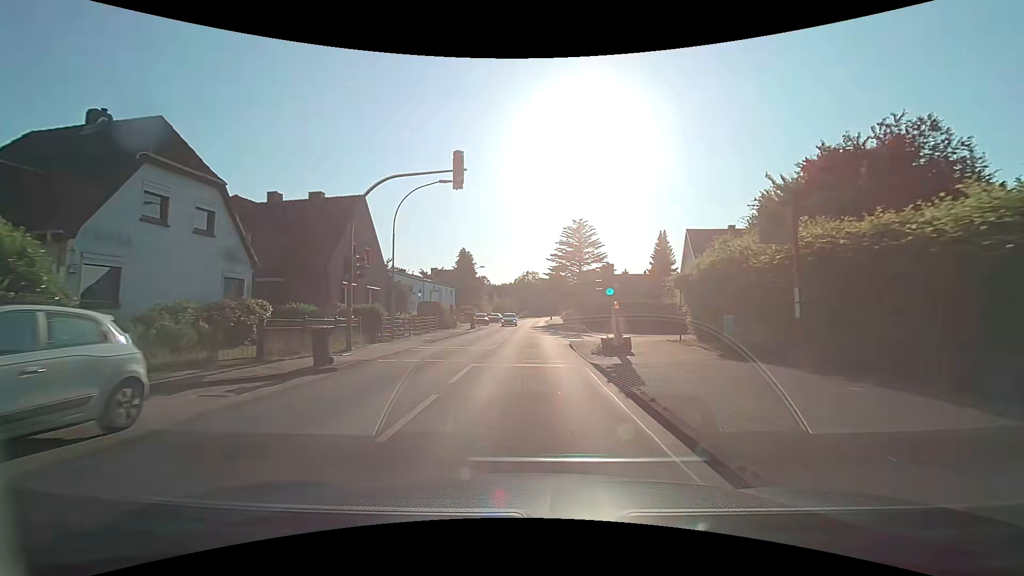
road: secondary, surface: asphalt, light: Day
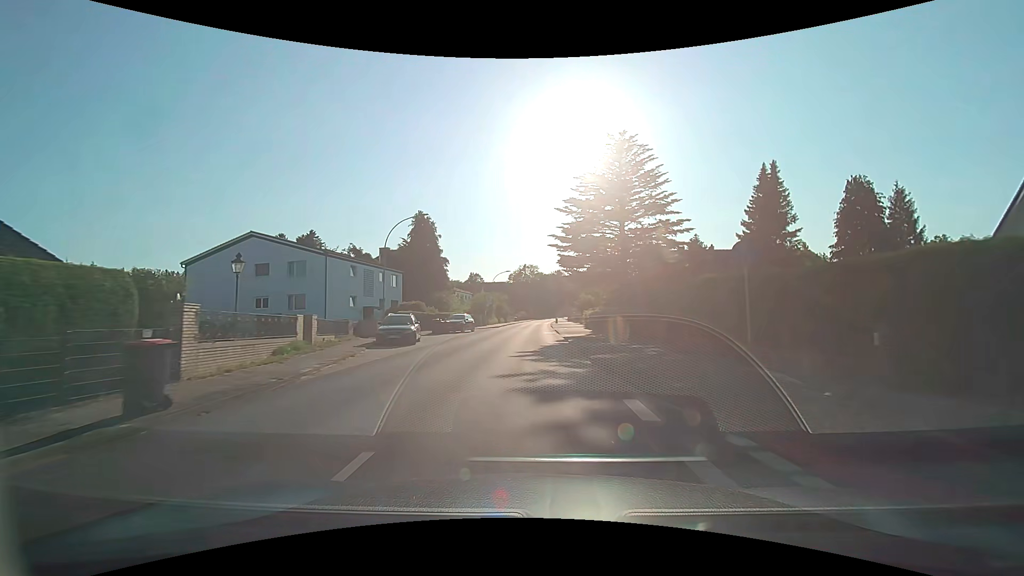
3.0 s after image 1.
(+0.2, +36.2) m; 0°
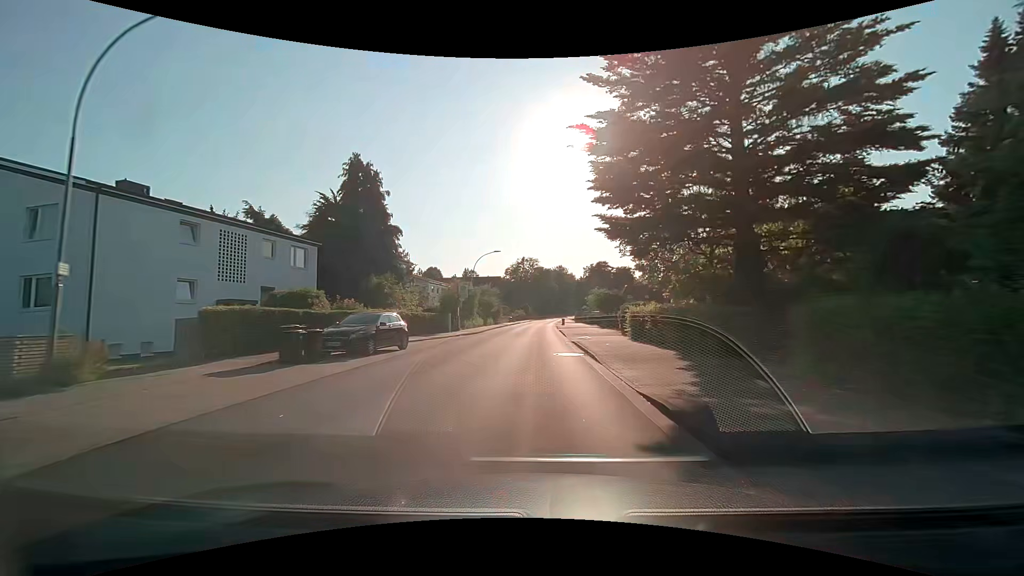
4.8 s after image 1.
(0.0, +22.0) m; 0°
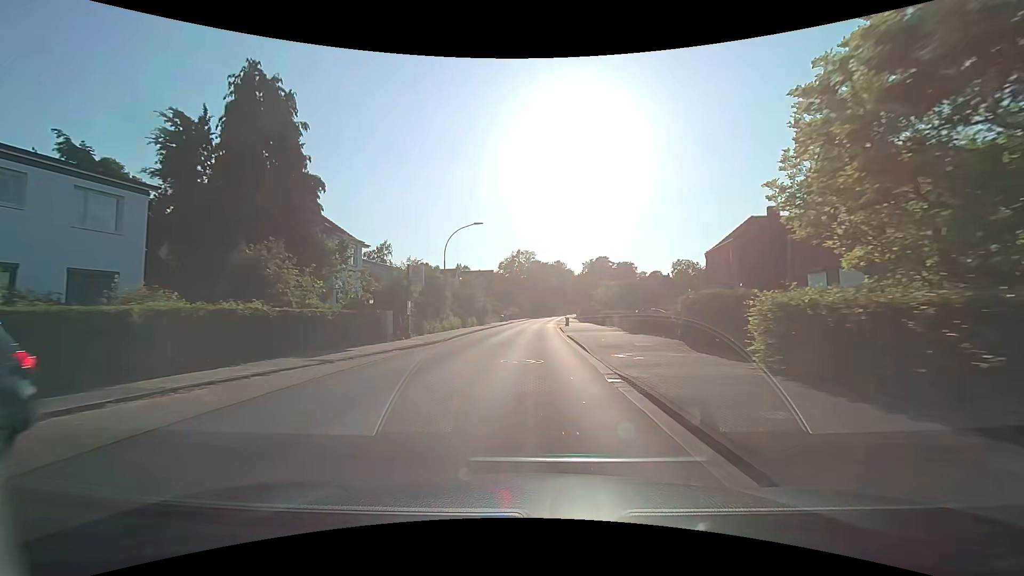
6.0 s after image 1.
(0.0, +14.7) m; +1°
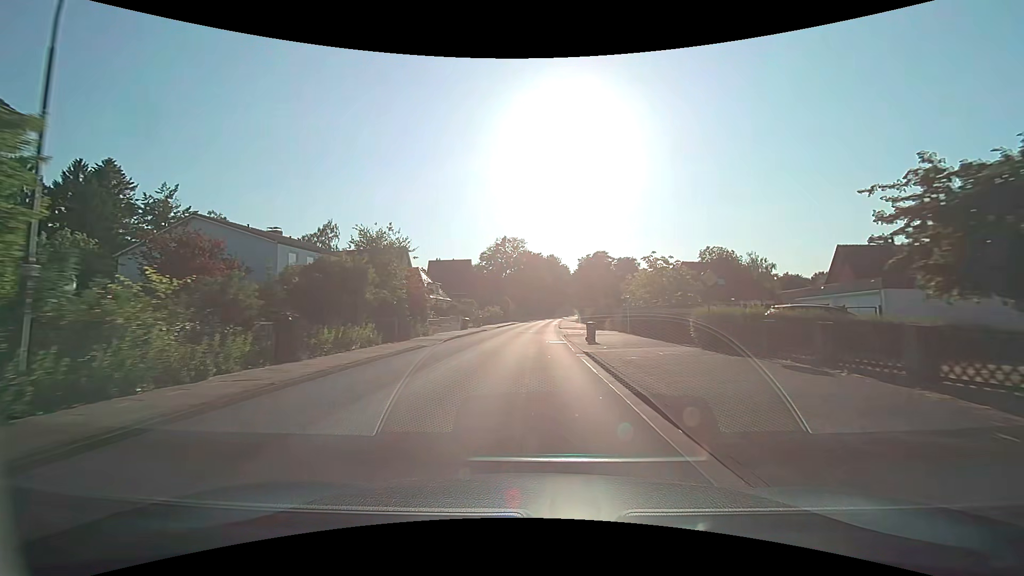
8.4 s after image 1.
(0.0, +29.5) m; 0°
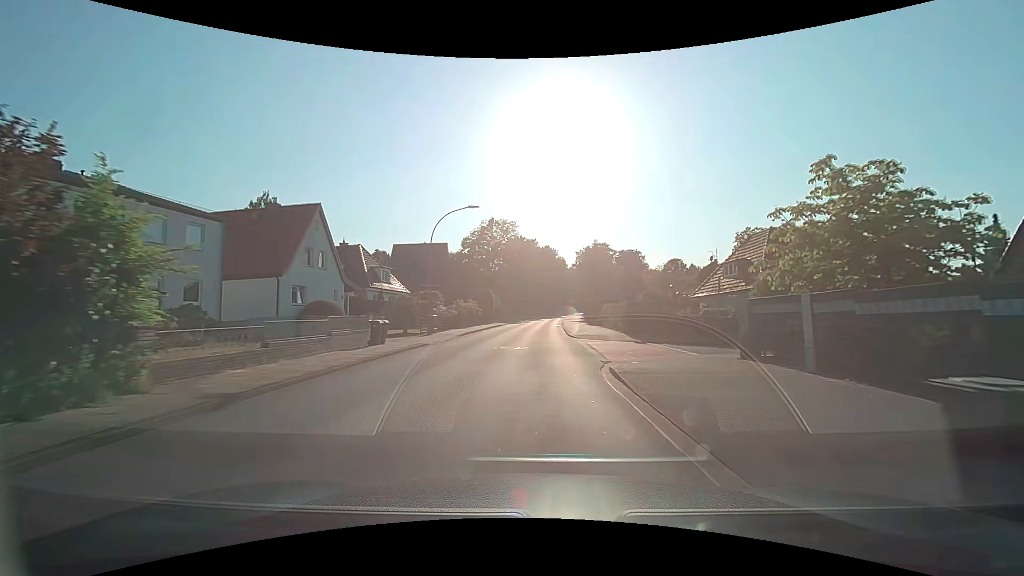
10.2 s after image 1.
(+0.2, +22.1) m; +1°
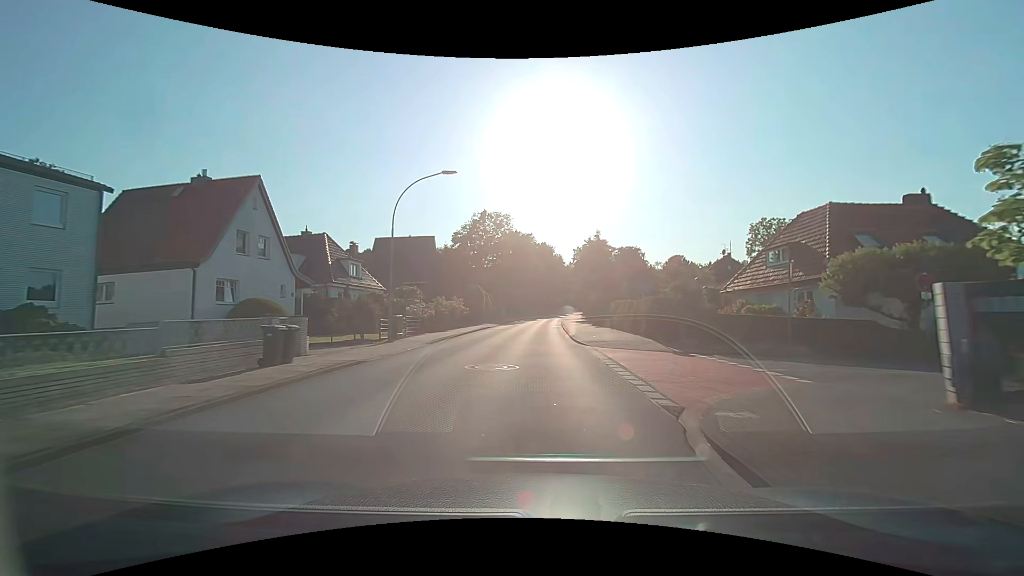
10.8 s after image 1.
(+0.1, +7.4) m; 0°
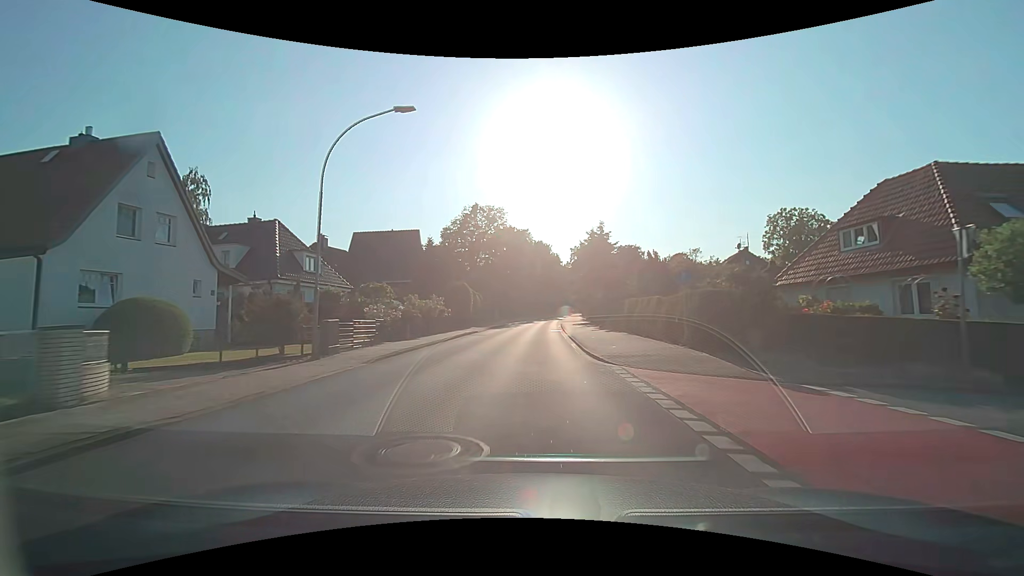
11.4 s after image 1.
(+0.1, +7.4) m; +1°
(0, +10) (0, +20) (0, +30) (+1, +40) (+1, +50) (+1, +60) (+2, +70) (+3, +80) (+4, +90) (+5, +100) m
